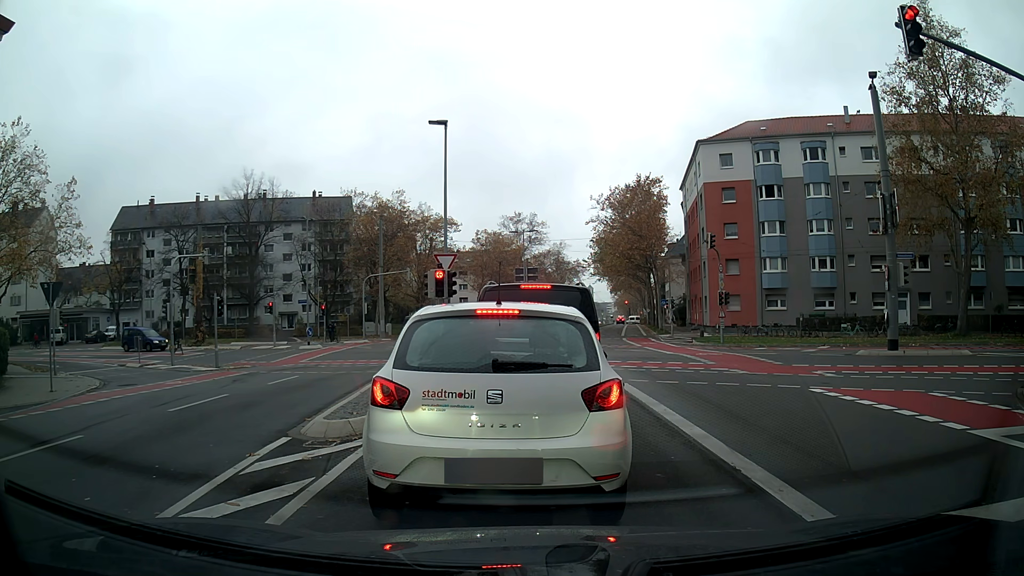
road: secondary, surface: asphalt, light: Day
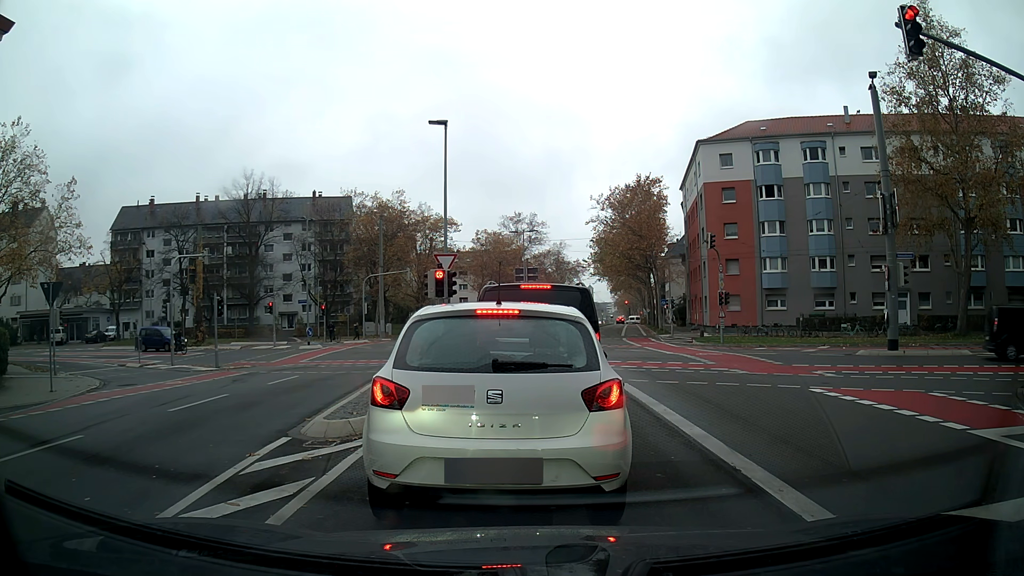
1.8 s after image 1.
(0.0, 0.0) m; 0°
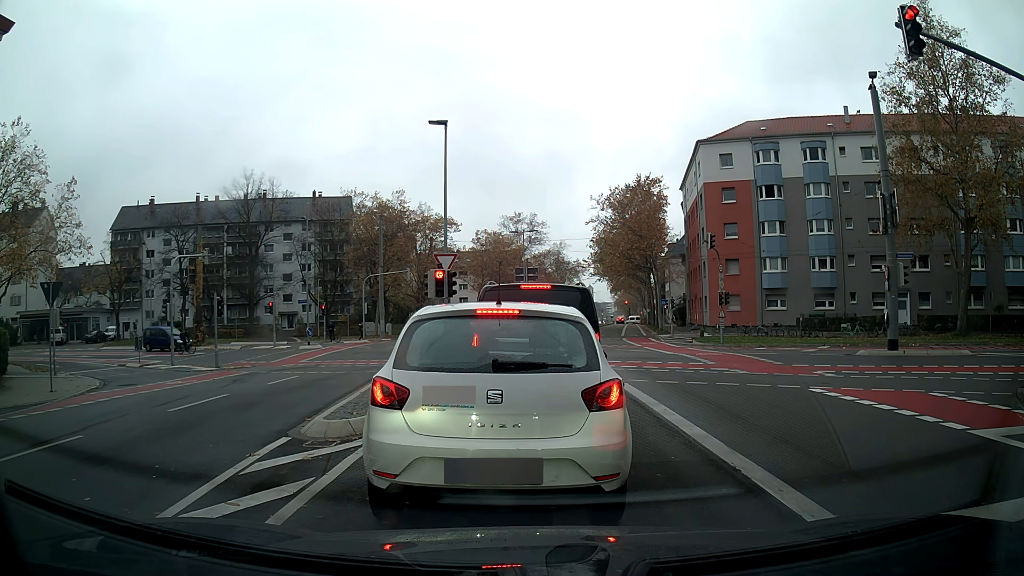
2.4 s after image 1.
(0.0, 0.0) m; 0°
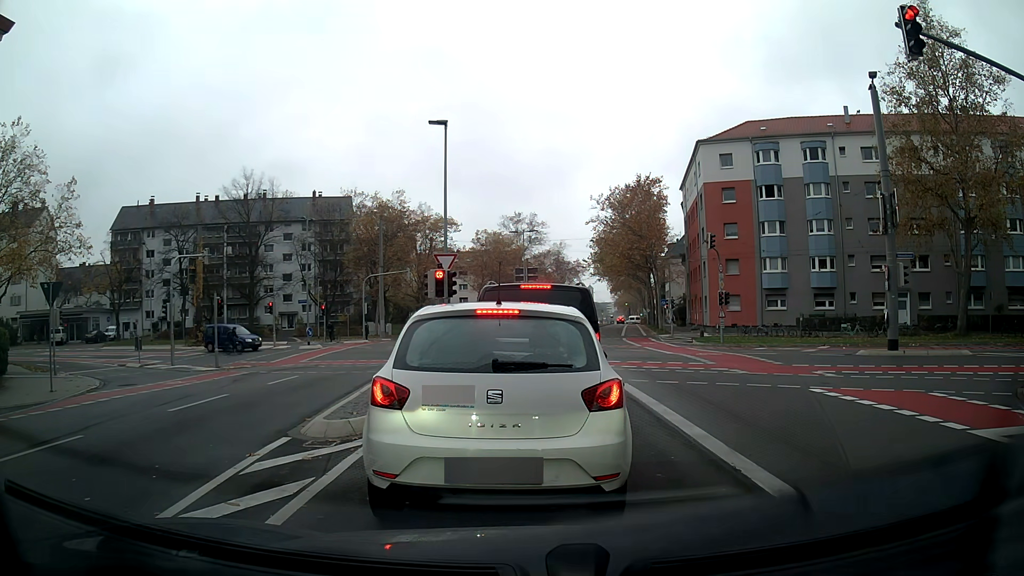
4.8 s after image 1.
(0.0, 0.0) m; 0°
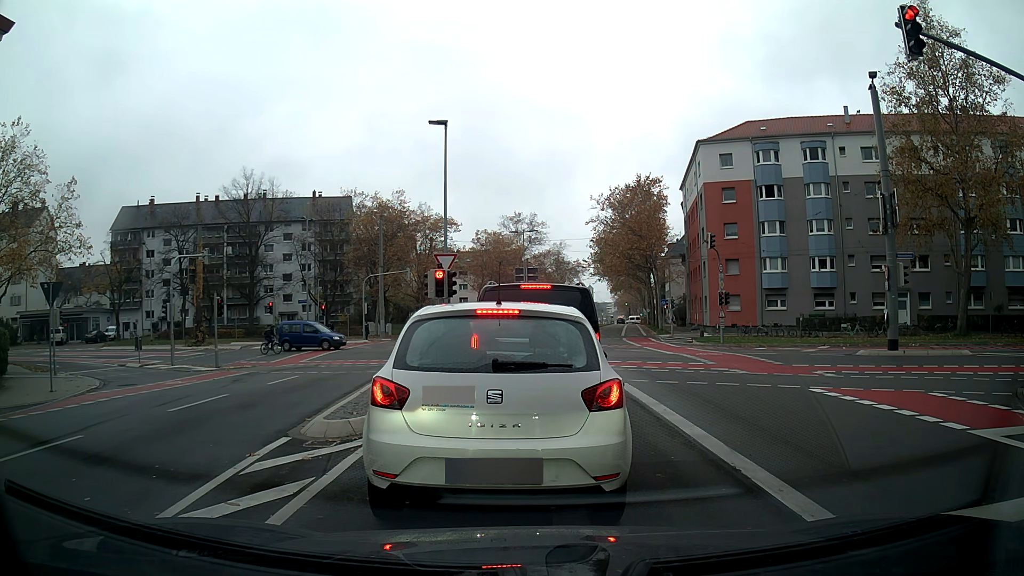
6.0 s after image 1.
(0.0, 0.0) m; 0°
